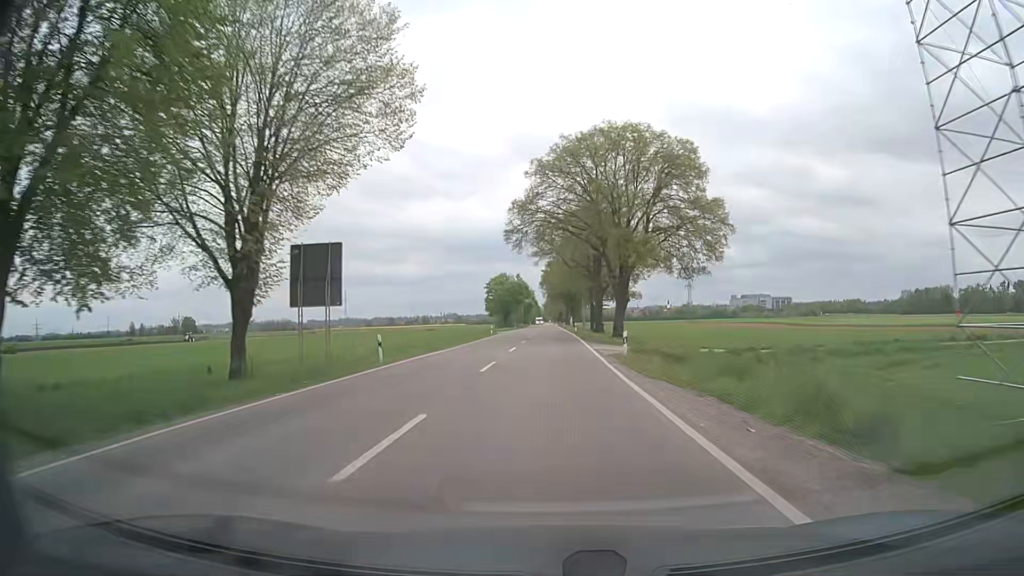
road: secondary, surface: asphalt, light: Day
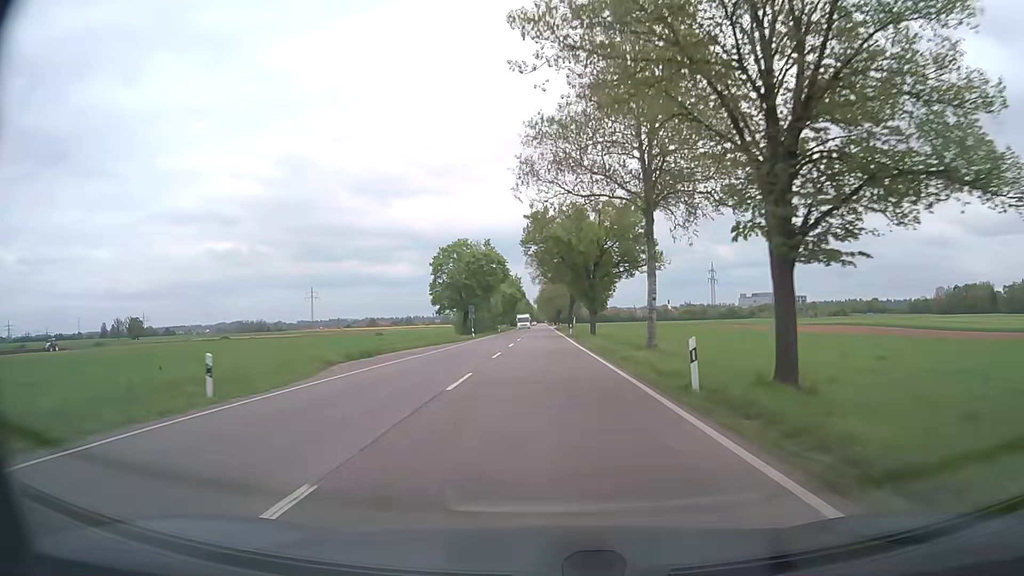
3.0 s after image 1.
(+0.4, +64.7) m; +1°
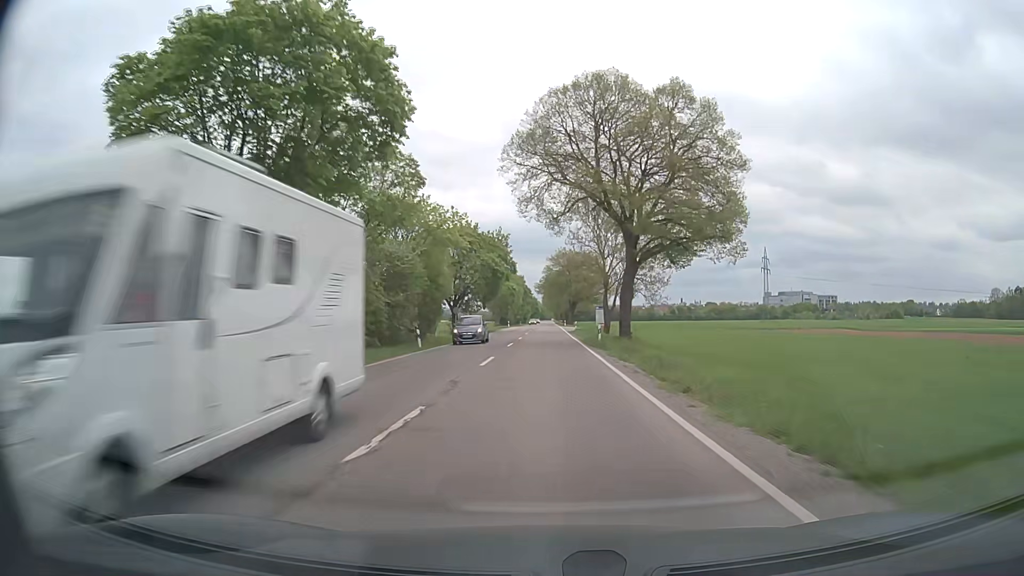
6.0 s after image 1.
(-0.6, +67.0) m; -1°
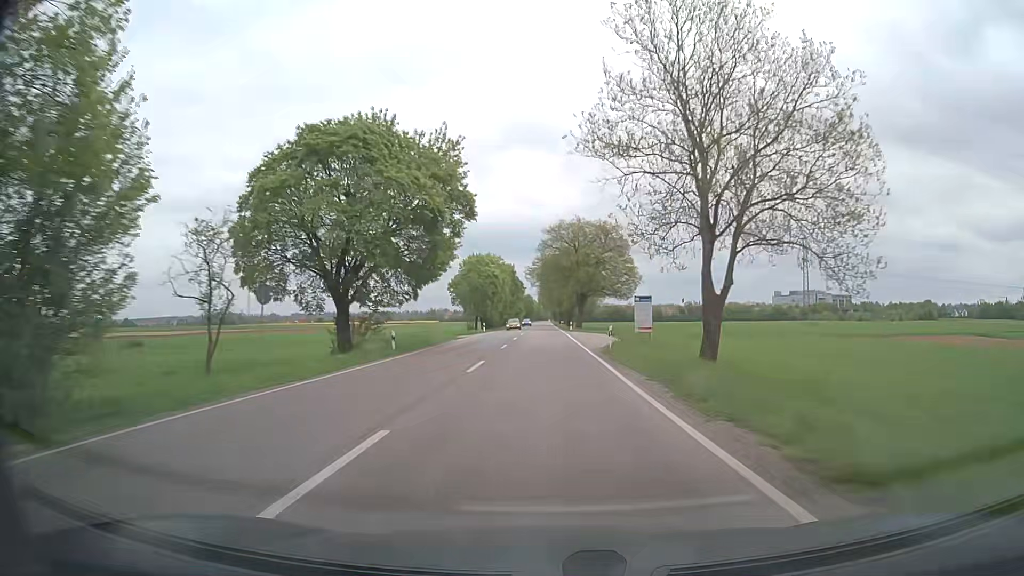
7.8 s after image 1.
(0.0, +41.2) m; 0°
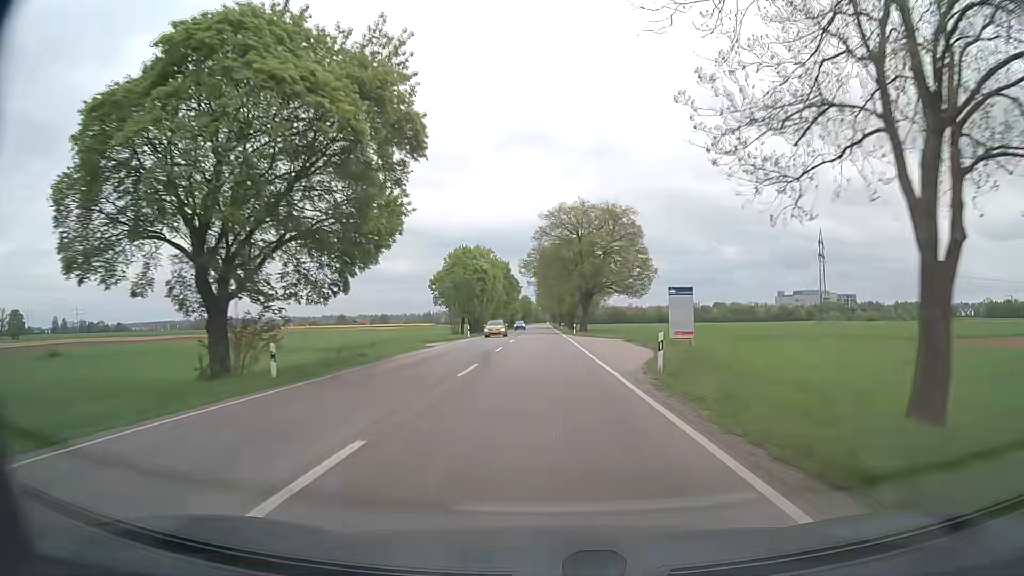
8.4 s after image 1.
(0.0, +13.9) m; 0°
